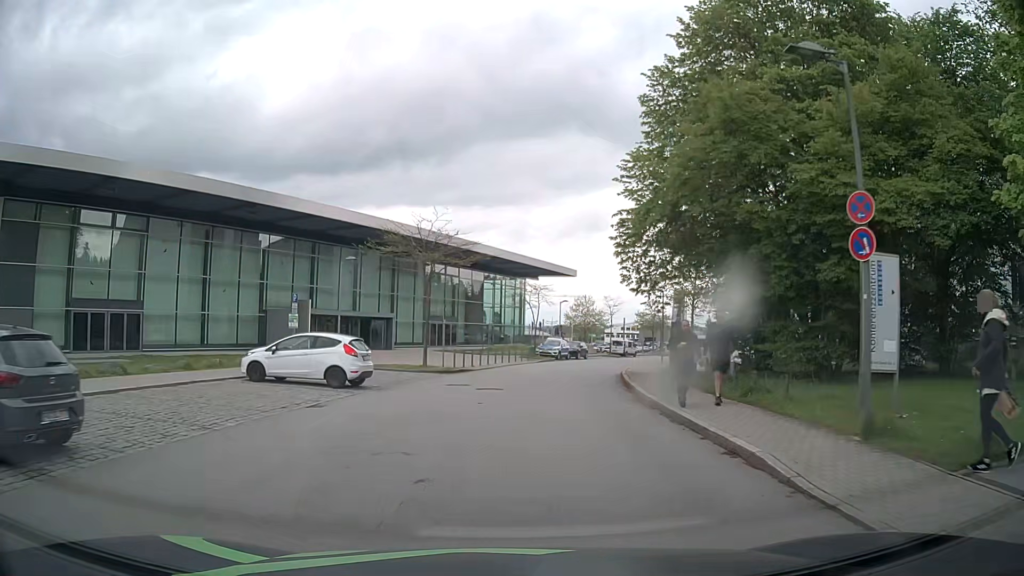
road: residential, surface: asphalt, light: Day
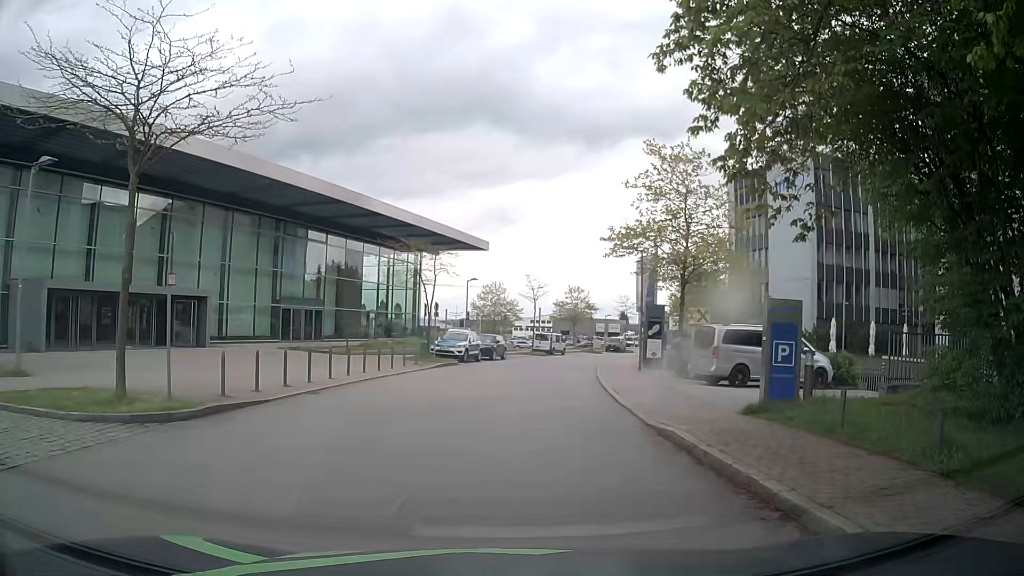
(+1.1, +18.0) m; +8°
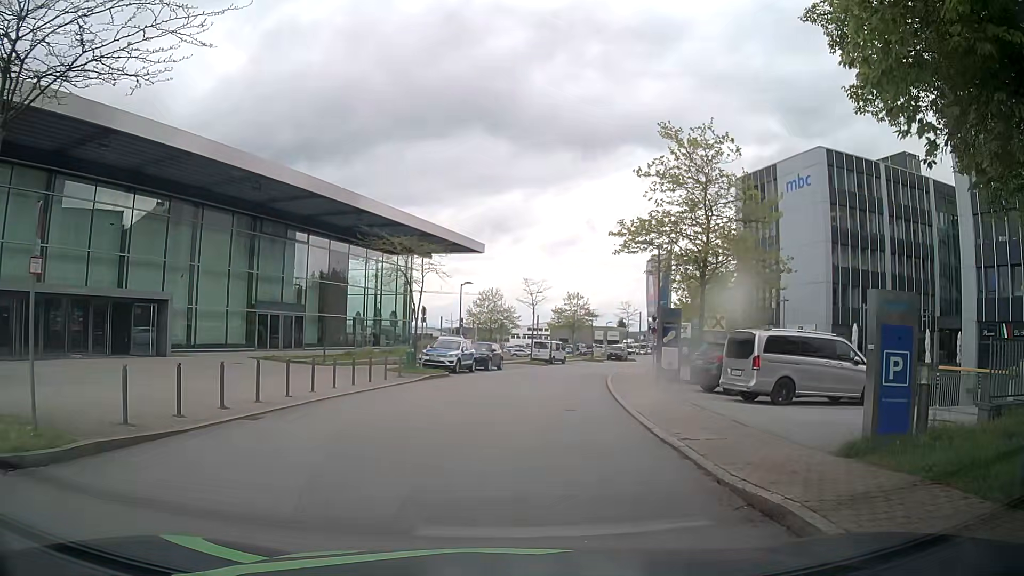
(0.0, +3.7) m; 0°
